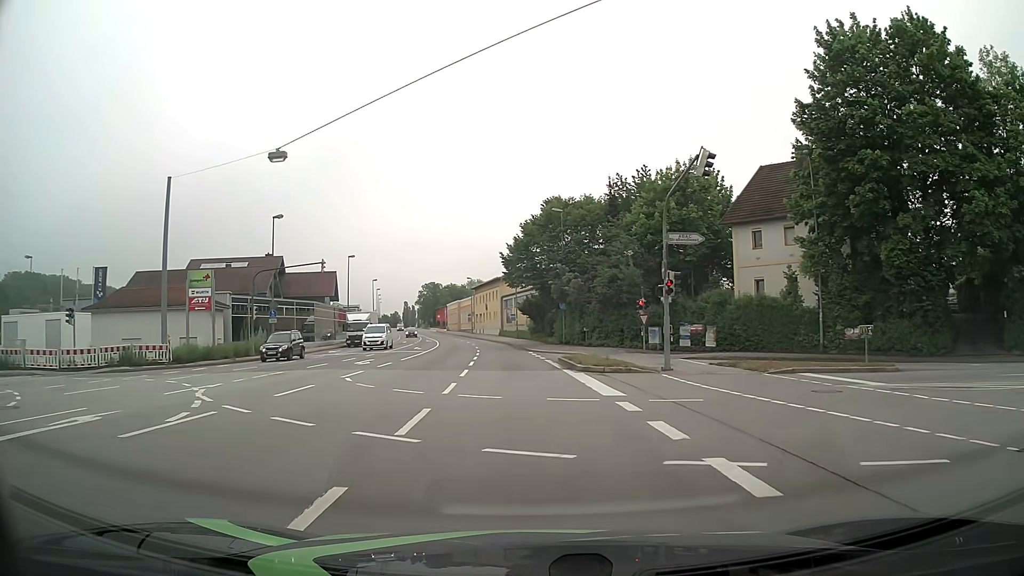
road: primary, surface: asphalt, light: Day
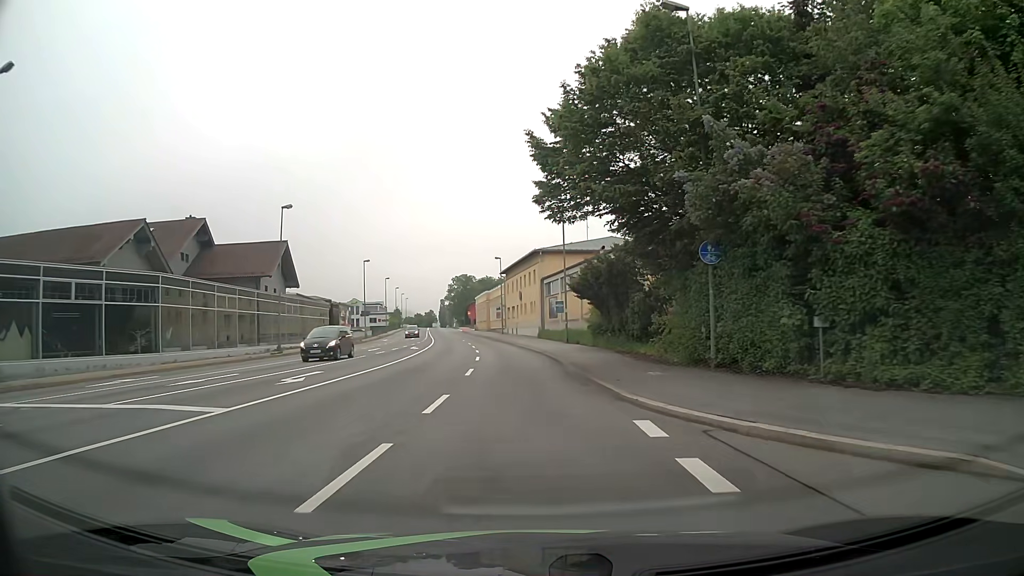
(-0.8, +34.3) m; -4°
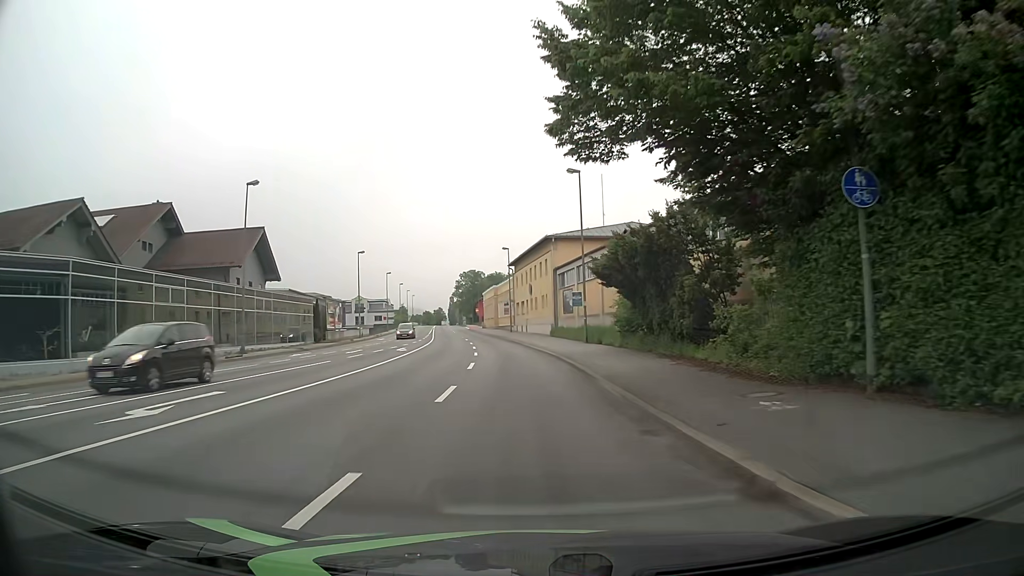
(0.0, +8.0) m; -1°
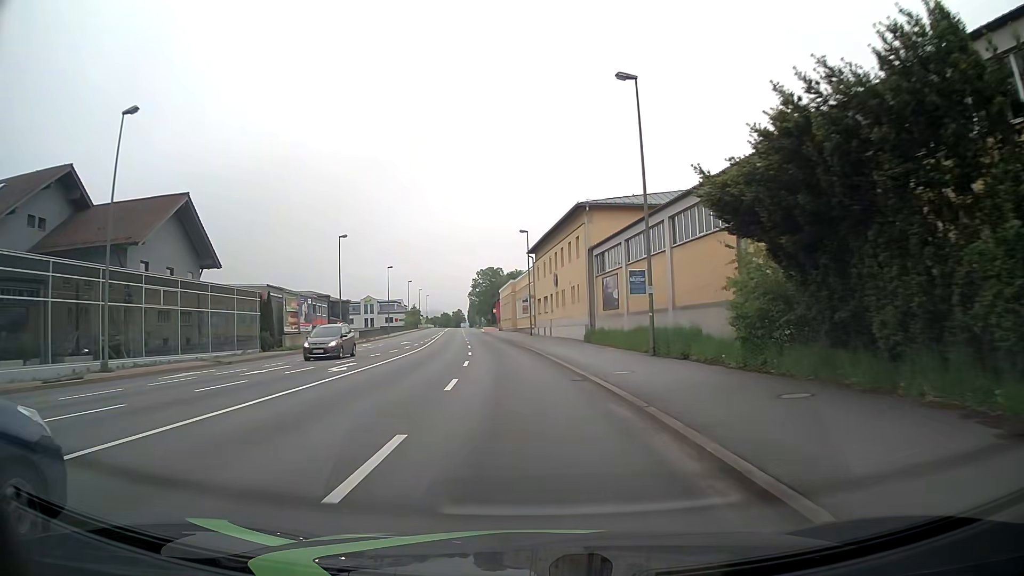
(-0.3, +16.2) m; -1°
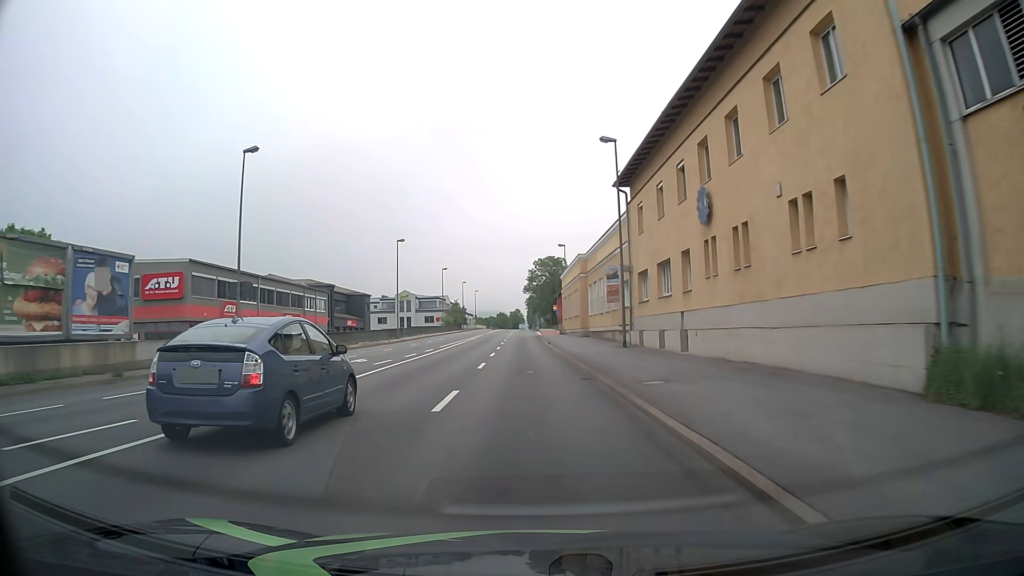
(-1.9, +32.8) m; -6°
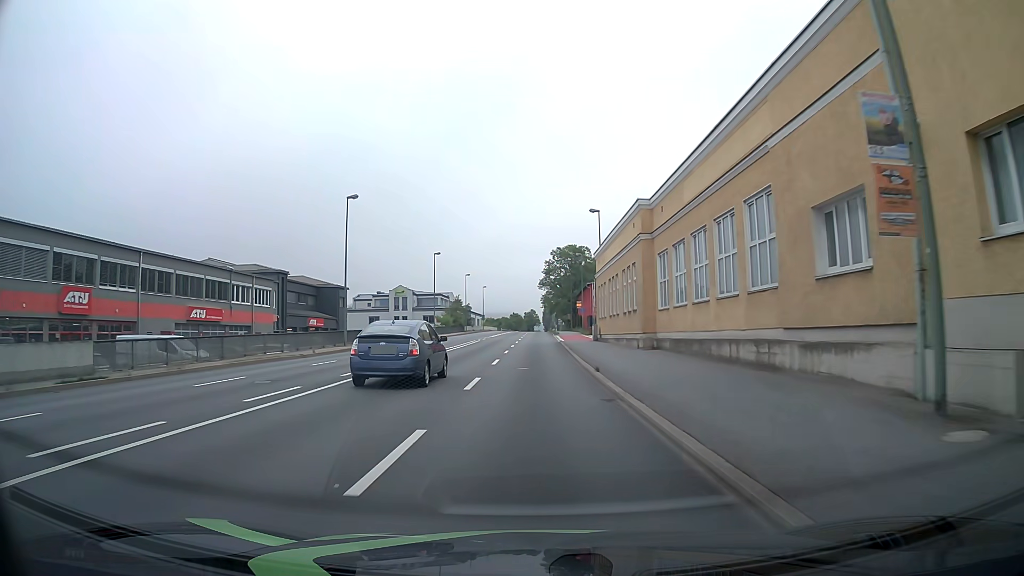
(-0.3, +24.6) m; -1°
(0, +10) (0, +20) (0, +30) (0, +40) (0, +50) (0, +60) (0, +70) (0, +80) (0, +90) (0, +100) m
